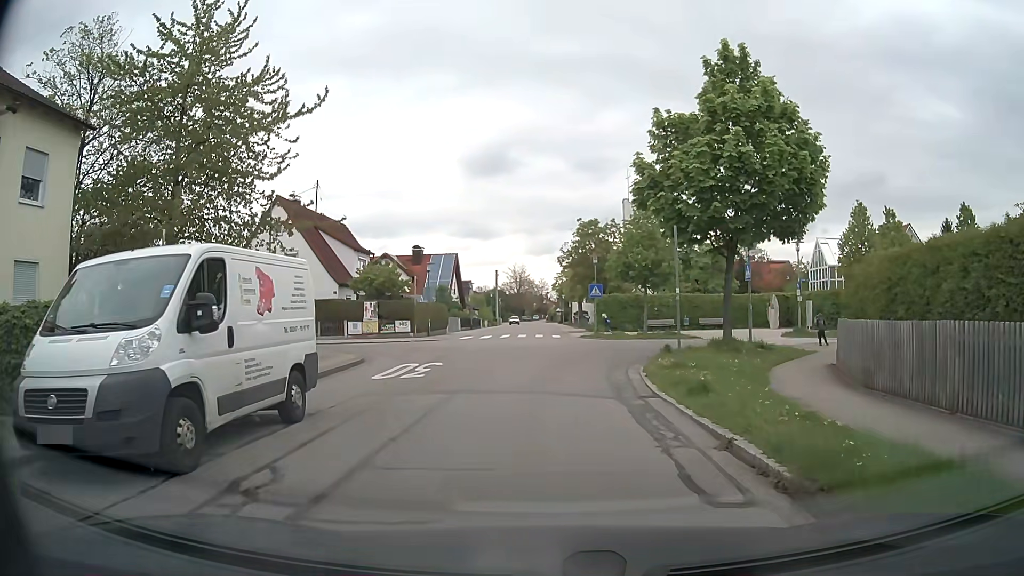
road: residential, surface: asphalt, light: Day
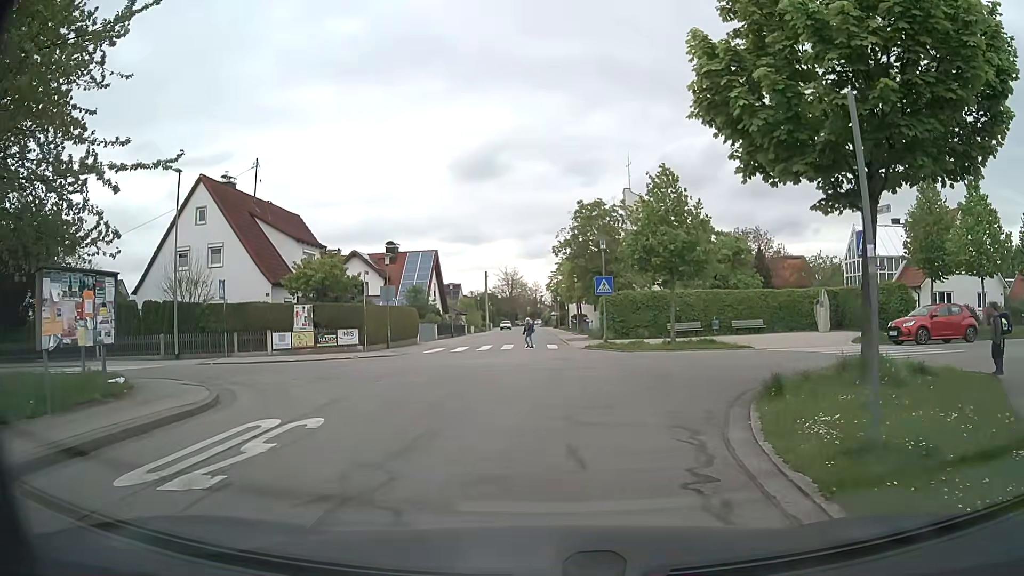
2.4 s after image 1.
(0.0, +9.4) m; 0°
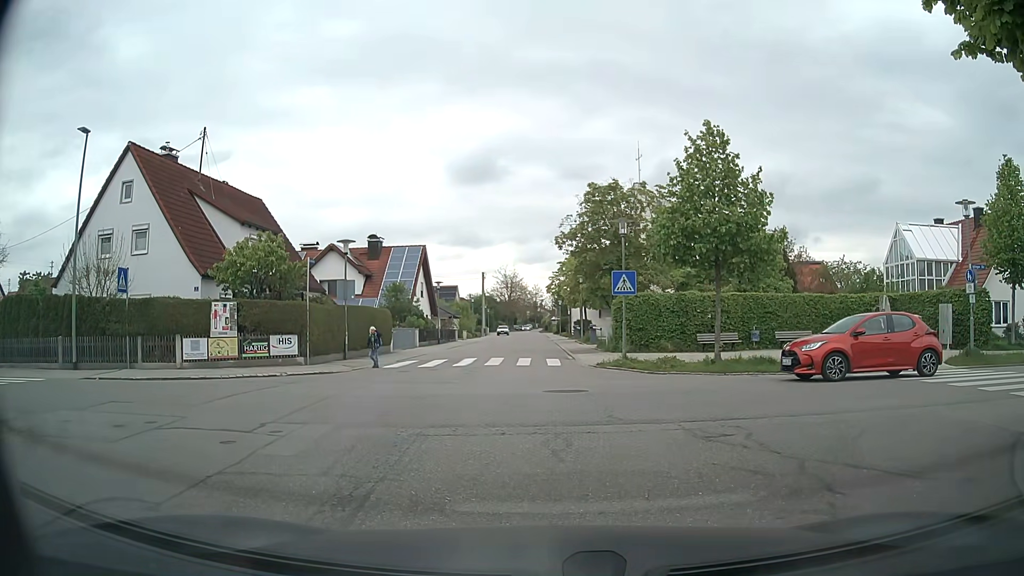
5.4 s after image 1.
(-0.1, +6.8) m; 0°
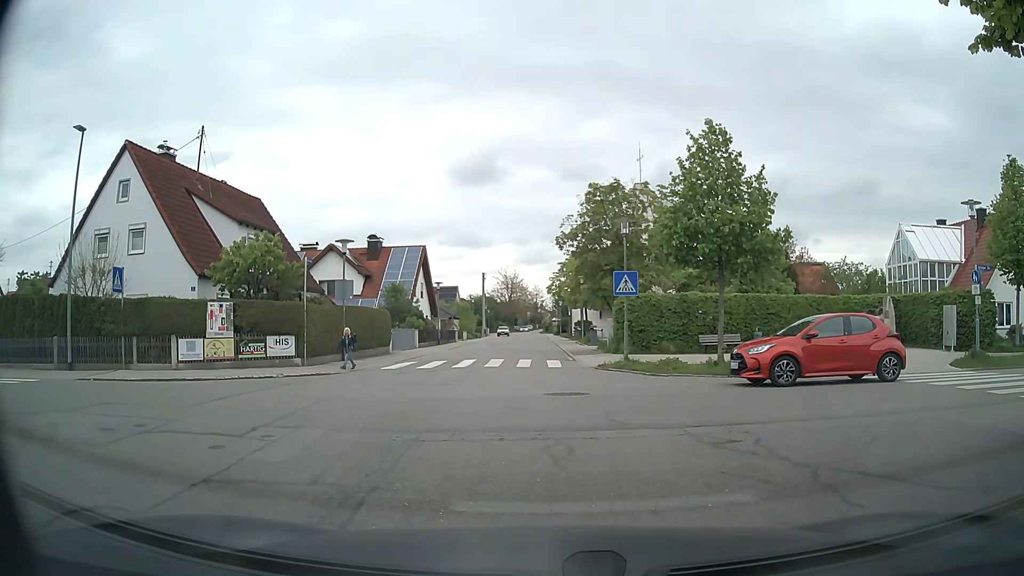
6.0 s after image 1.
(0.0, +0.3) m; 0°
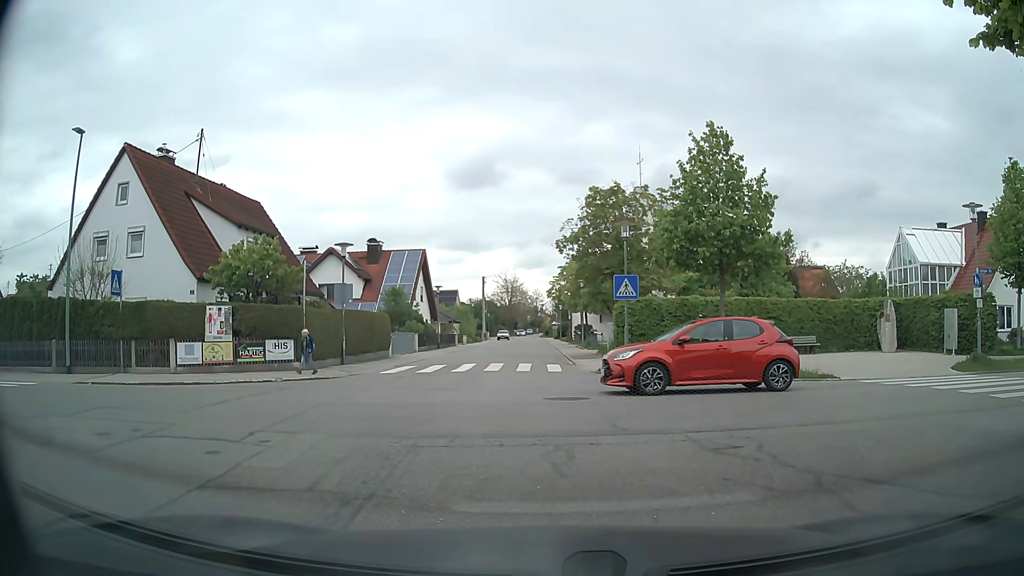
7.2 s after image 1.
(0.0, +0.1) m; 0°
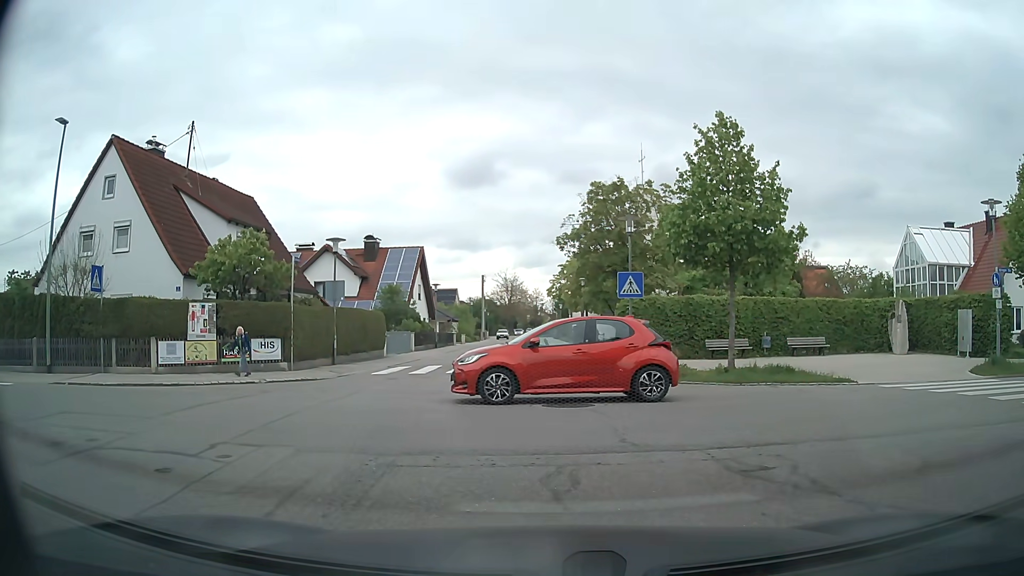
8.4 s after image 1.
(0.0, +1.1) m; 0°
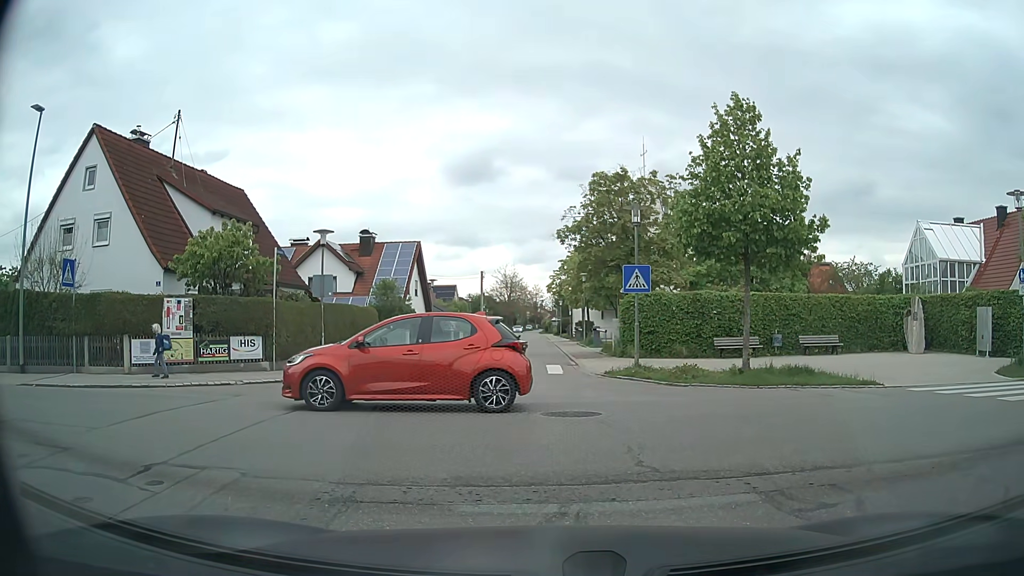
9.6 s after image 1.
(0.0, +1.3) m; 0°
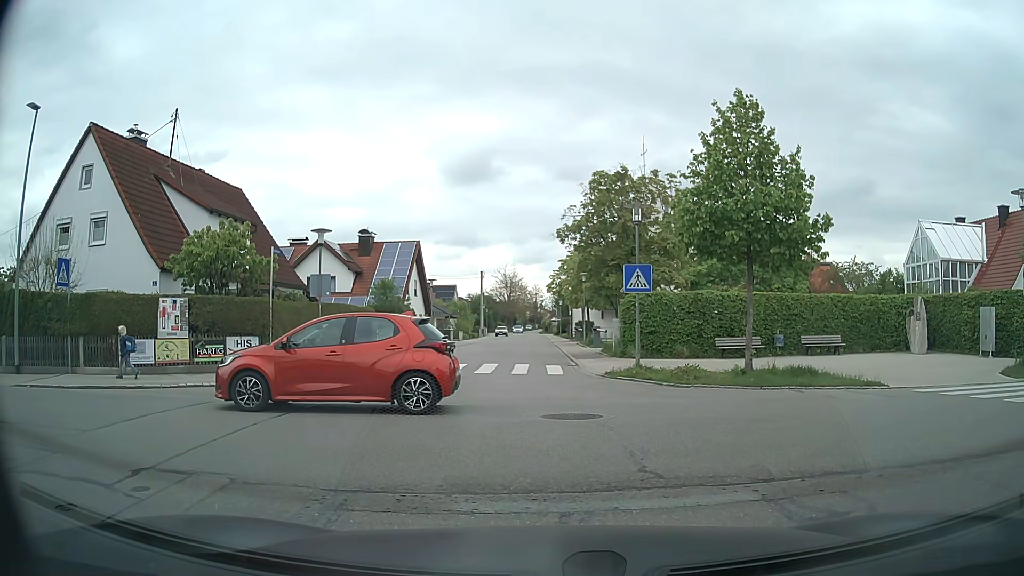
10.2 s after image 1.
(0.0, +0.2) m; 0°
(0, +10) (-1, +20) (-1, +30) (-1, +40) (-1, +50) (-1, +60) (-1, +70) (-1, +80) (-1, +90) (-2, +100) m
